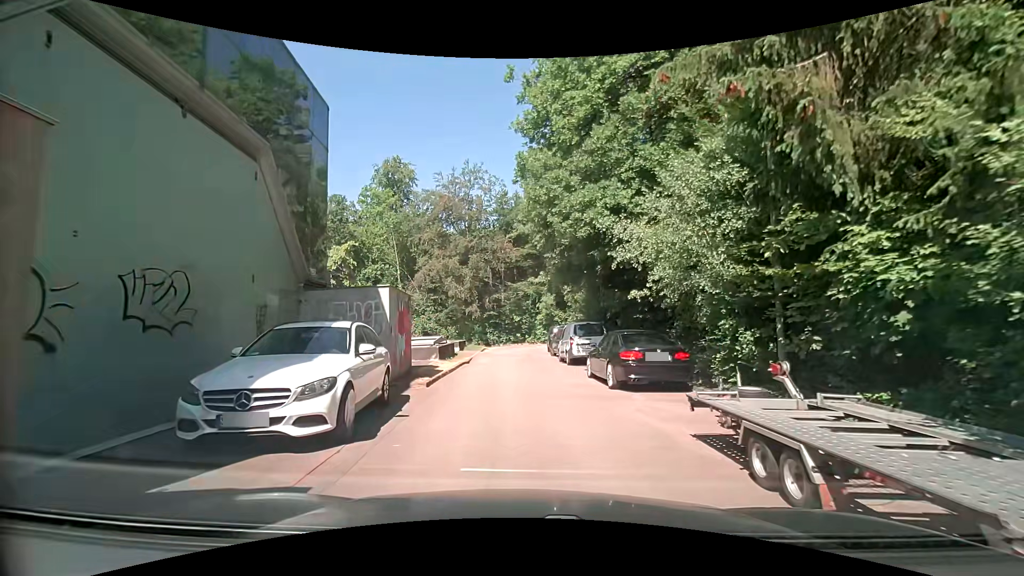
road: unclassified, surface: asphalt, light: Day
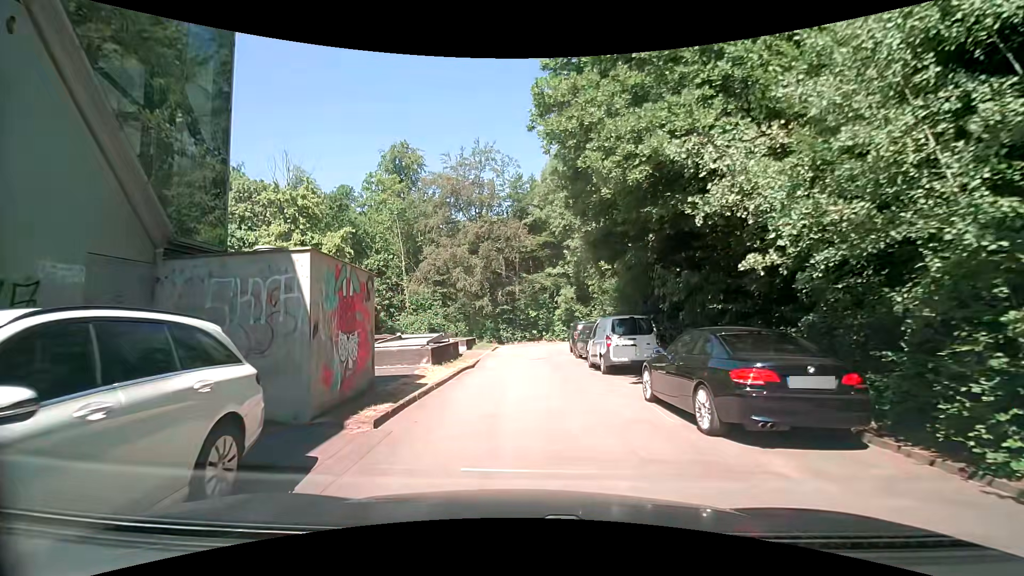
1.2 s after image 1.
(0.0, +5.3) m; -2°
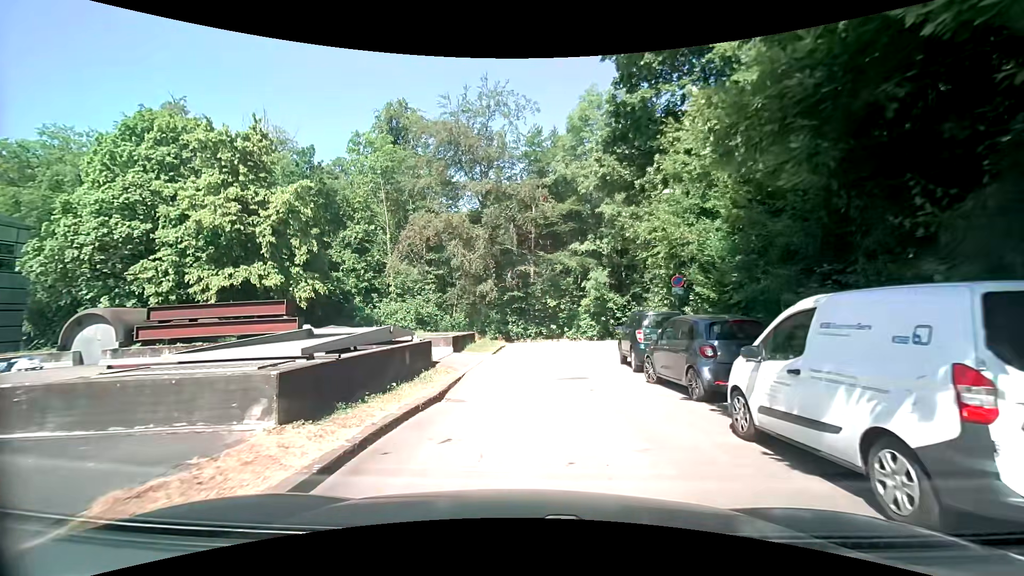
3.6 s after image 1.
(-0.2, +11.4) m; -3°
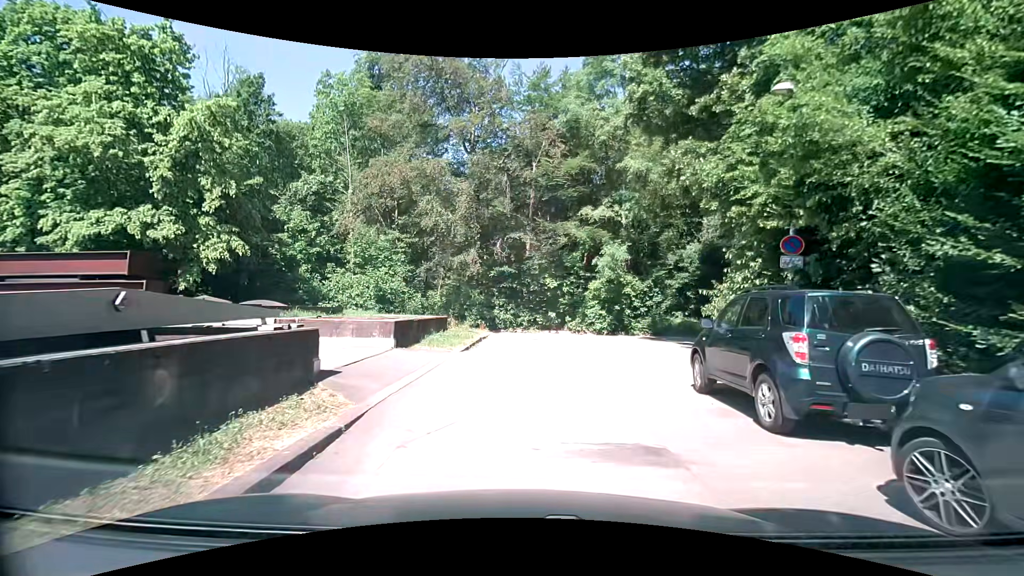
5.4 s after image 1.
(+0.2, +8.0) m; +2°
